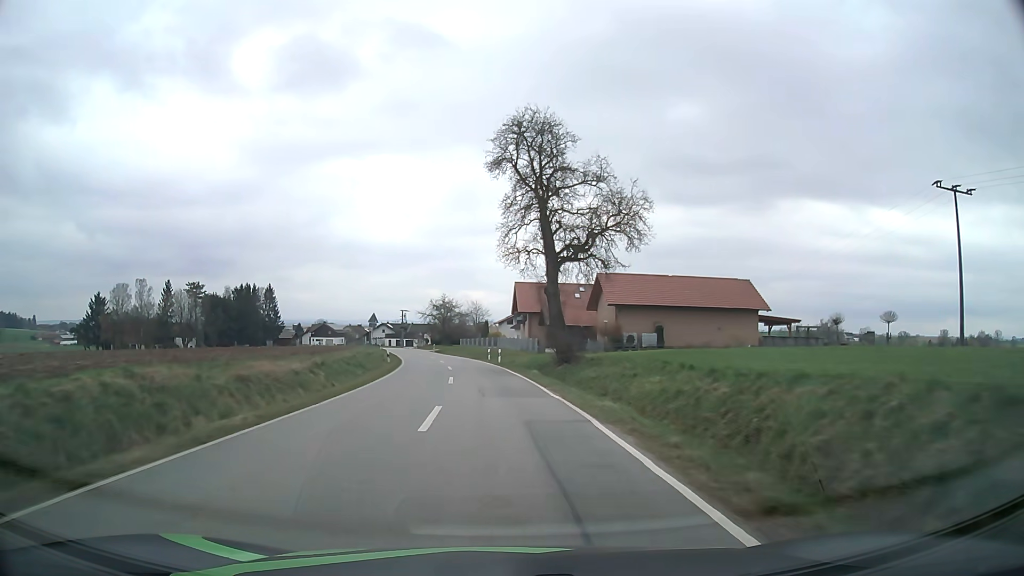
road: tertiary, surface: asphalt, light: Day
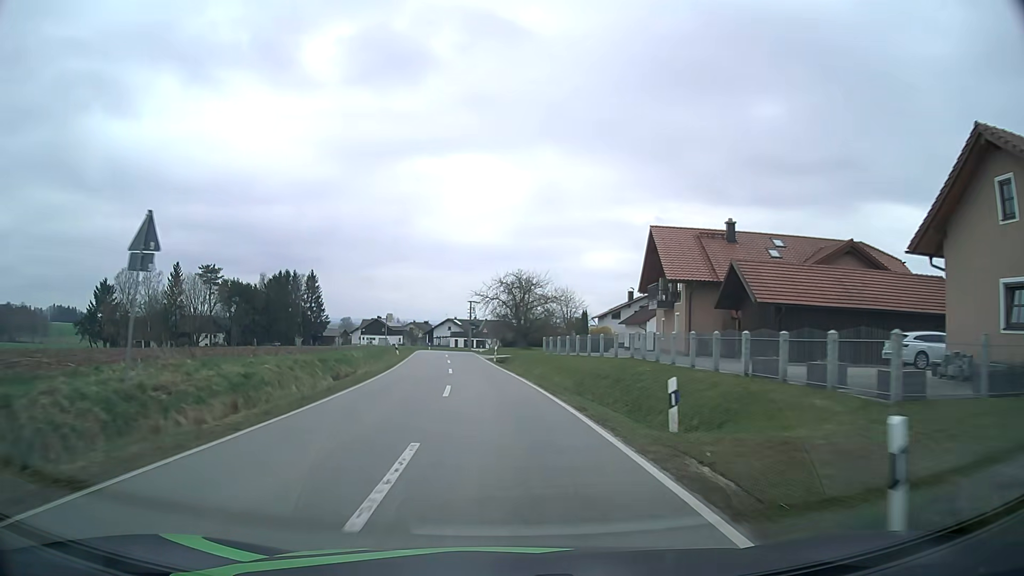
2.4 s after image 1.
(-2.3, +41.2) m; -7°
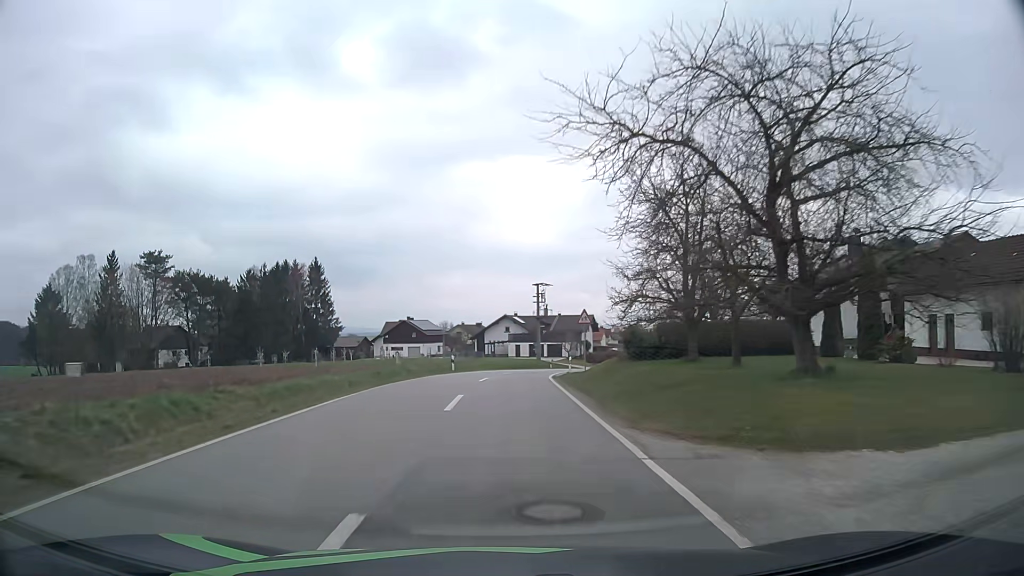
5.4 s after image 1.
(-3.6, +51.3) m; -6°
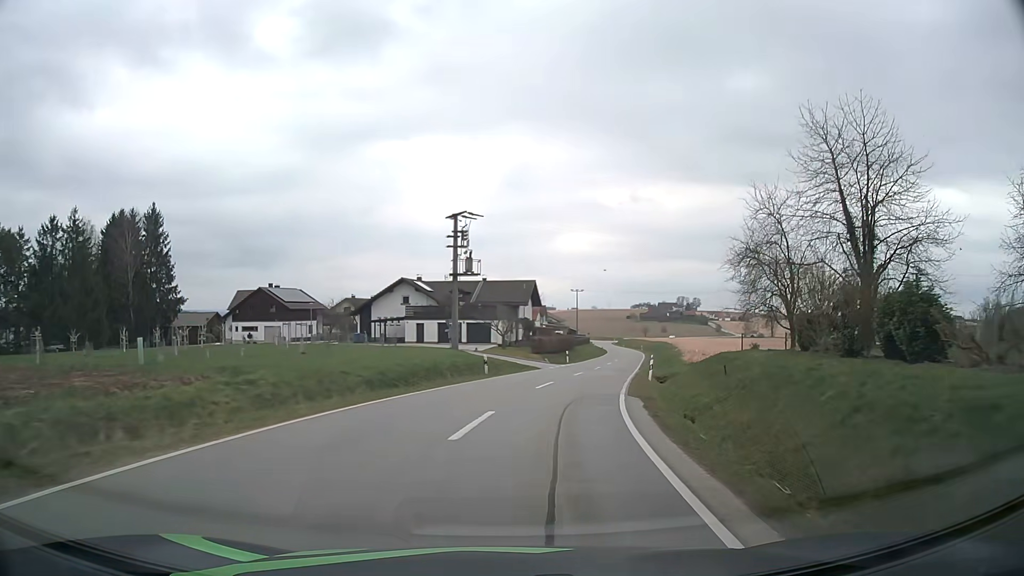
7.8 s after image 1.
(+1.0, +38.8) m; +7°
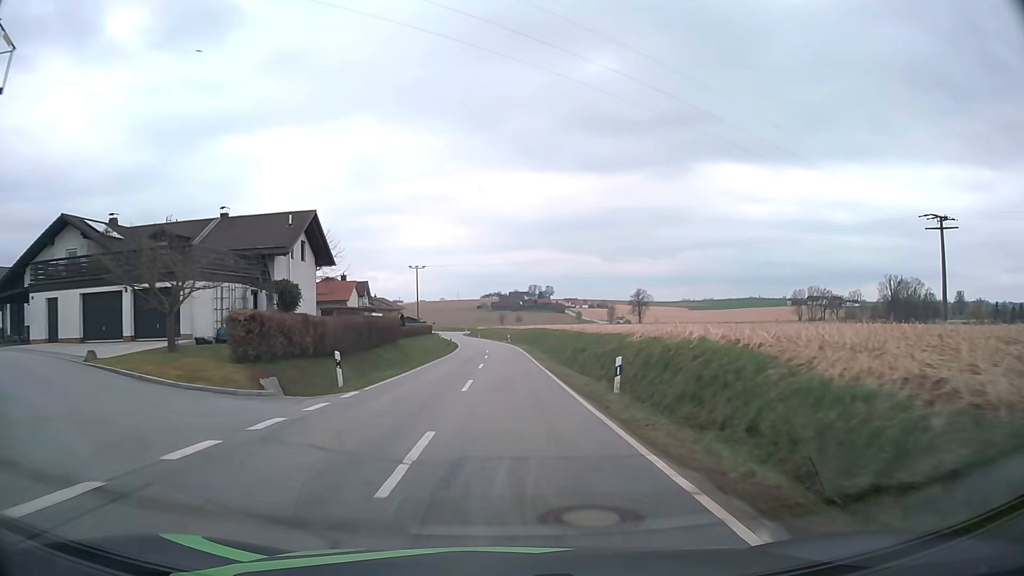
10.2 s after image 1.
(+5.7, +38.8) m; +14°
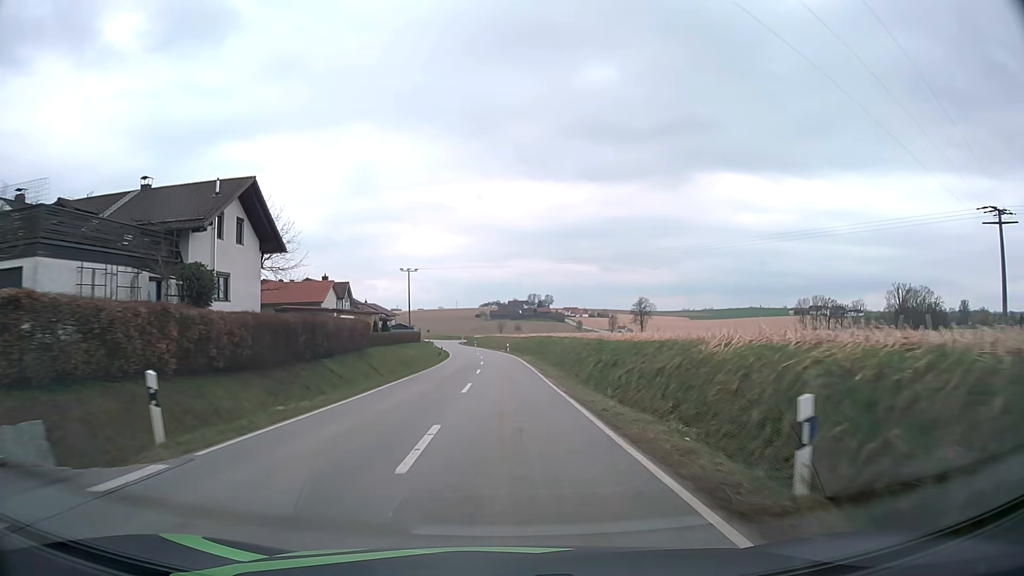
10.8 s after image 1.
(0.0, +10.3) m; 0°
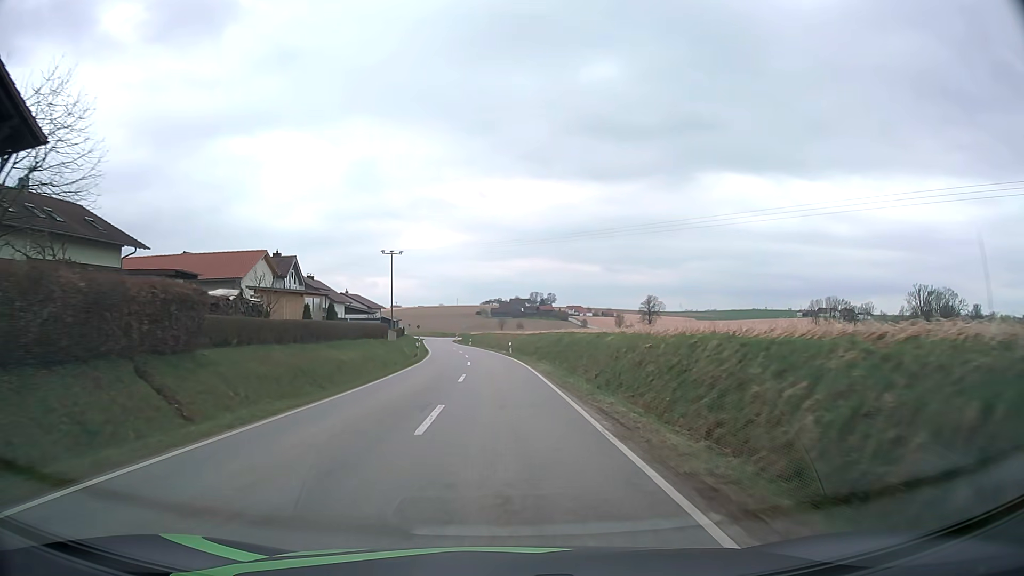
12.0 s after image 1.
(+0.1, +21.0) m; 0°
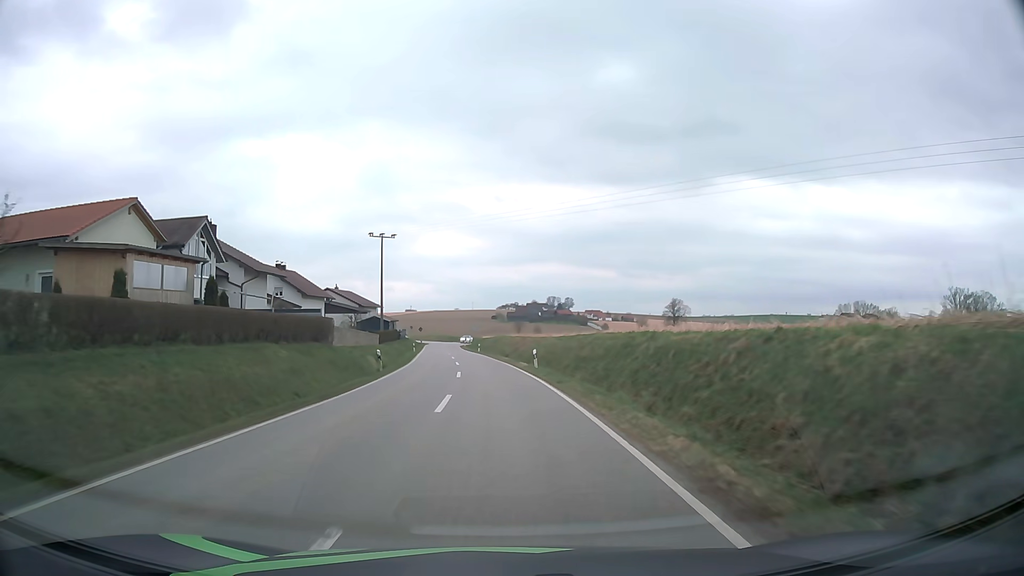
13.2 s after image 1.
(-0.2, +21.0) m; -1°
(0, +10) (0, +20) (-1, +30) (-2, +40) (-2, +50) (-3, +60) (-4, +70) (-6, +80) (-7, +90) (-8, +100) m
